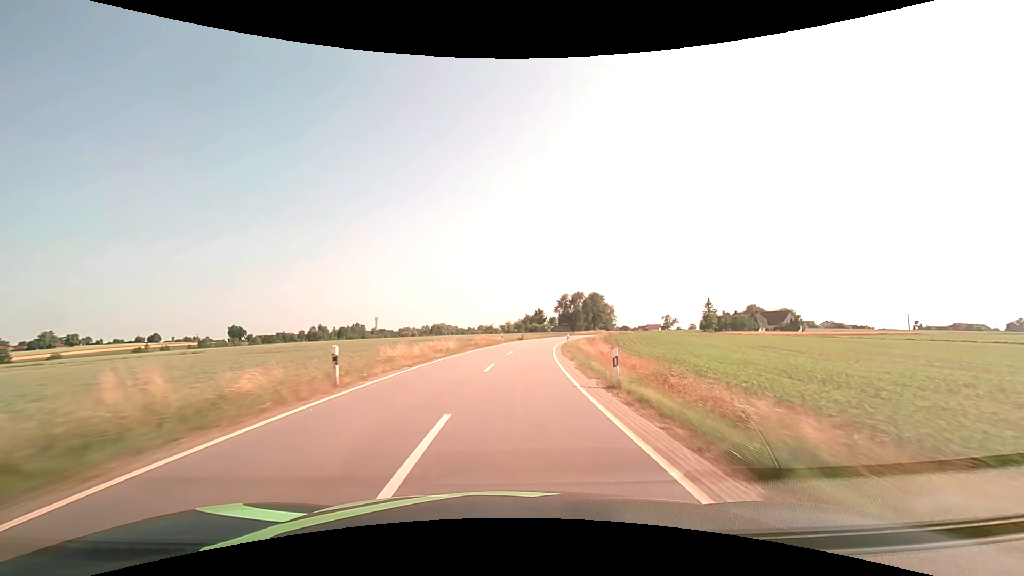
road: tertiary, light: Day
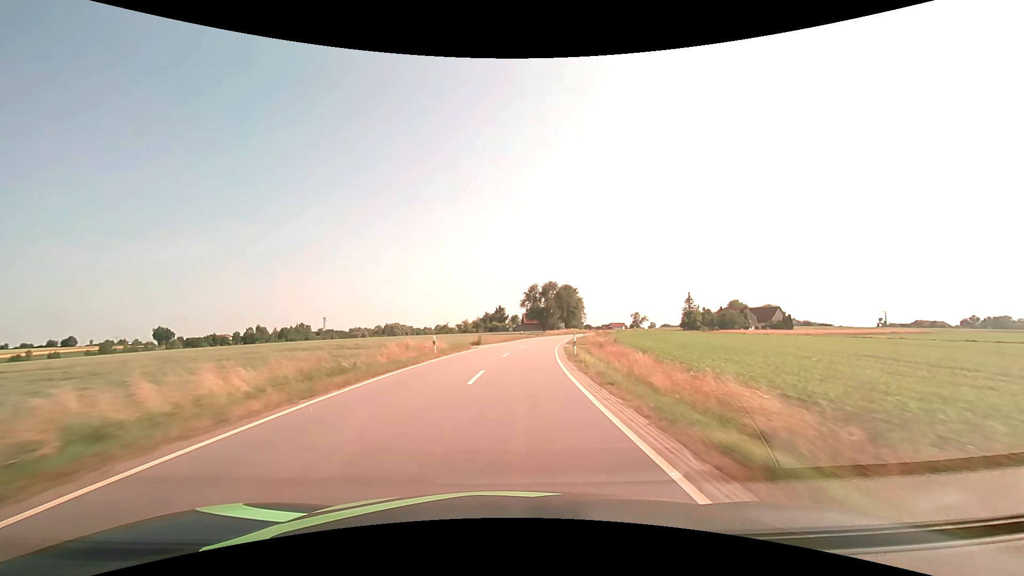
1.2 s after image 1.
(+1.1, +28.3) m; +4°
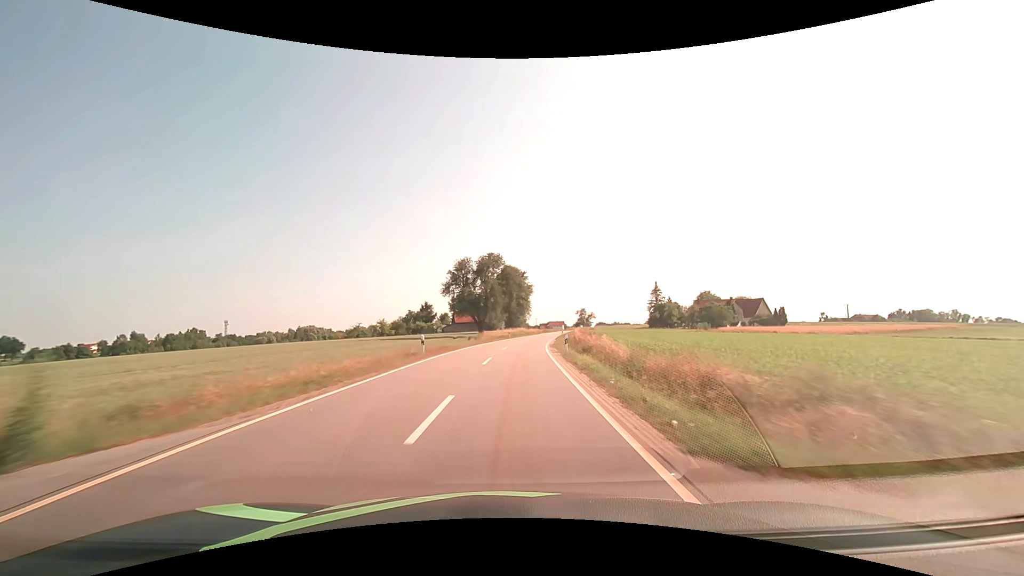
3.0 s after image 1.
(+3.0, +42.4) m; +8°
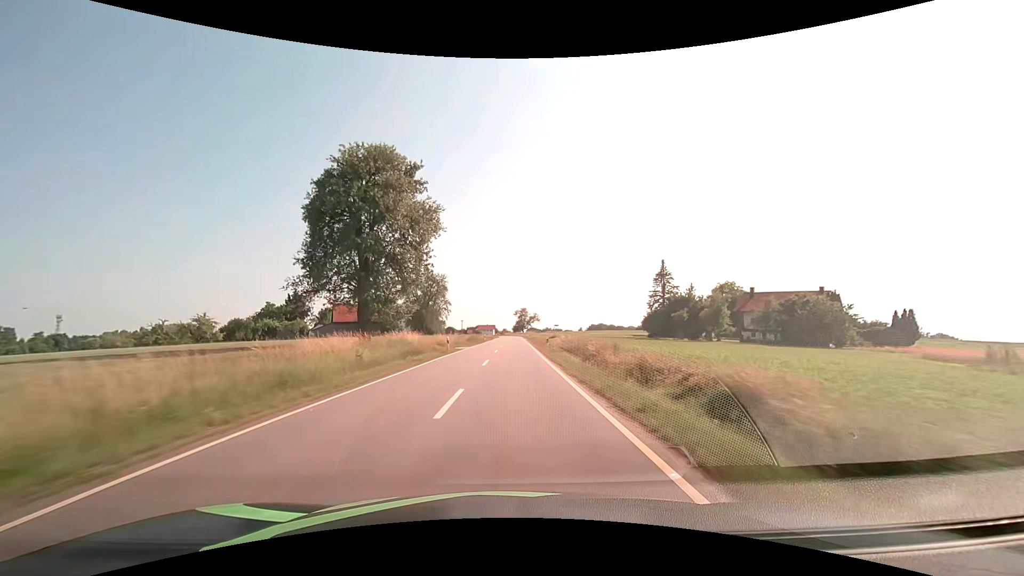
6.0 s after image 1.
(+5.6, +70.6) m; +8°
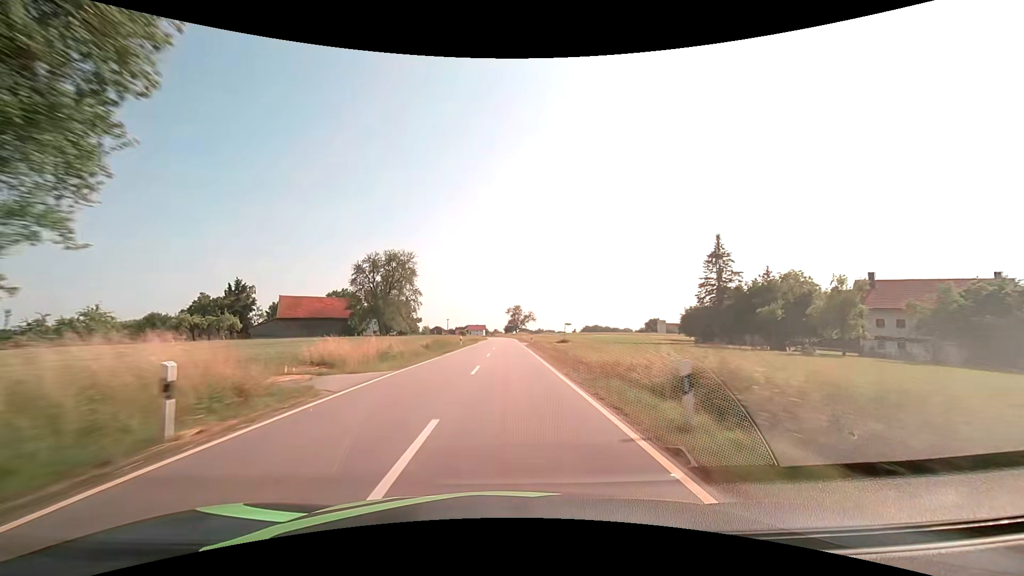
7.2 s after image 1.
(+0.3, +28.4) m; +1°
(0, +10) (0, +20) (0, +30) (0, +40) (0, +50) (0, +60) (0, +70) (0, +80) (0, +90) (0, +100) m
